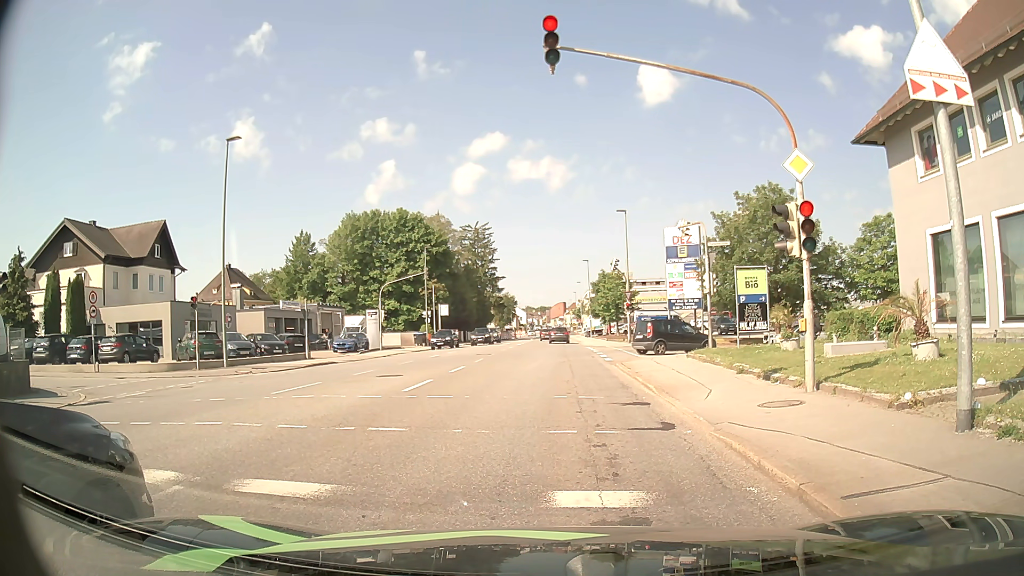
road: tertiary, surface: asphalt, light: Day
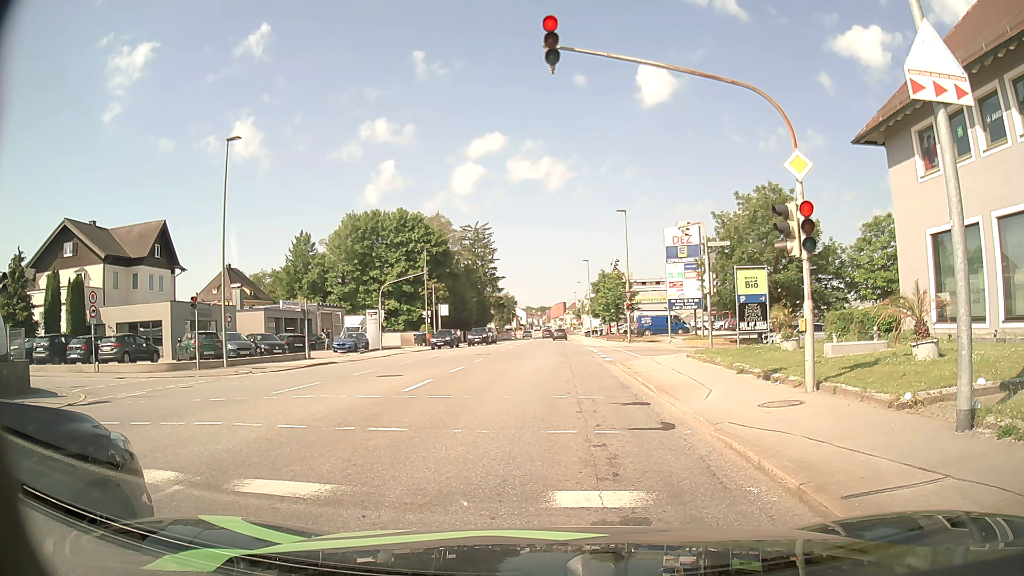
(0.0, 0.0) m; 0°
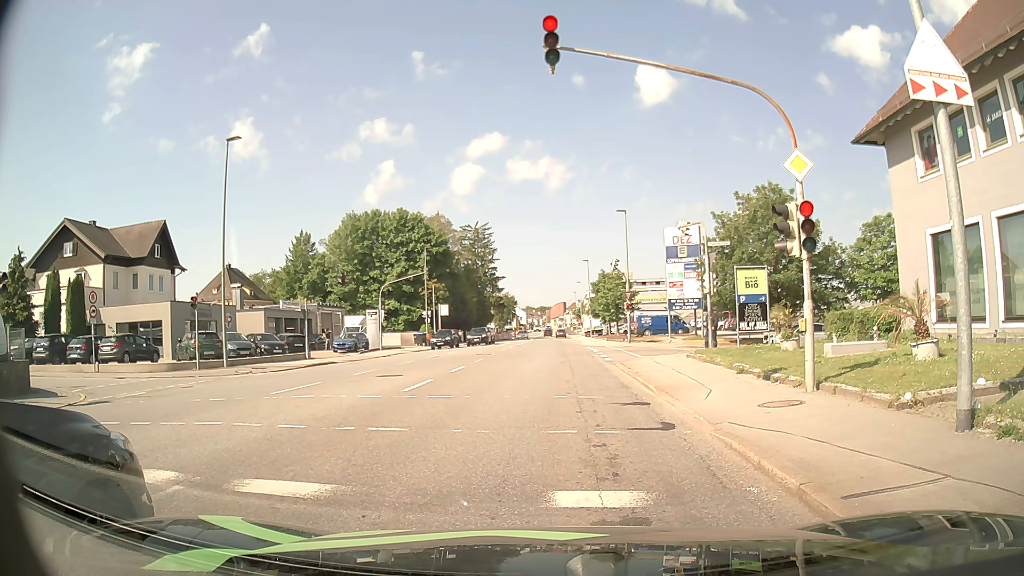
(0.0, 0.0) m; 0°
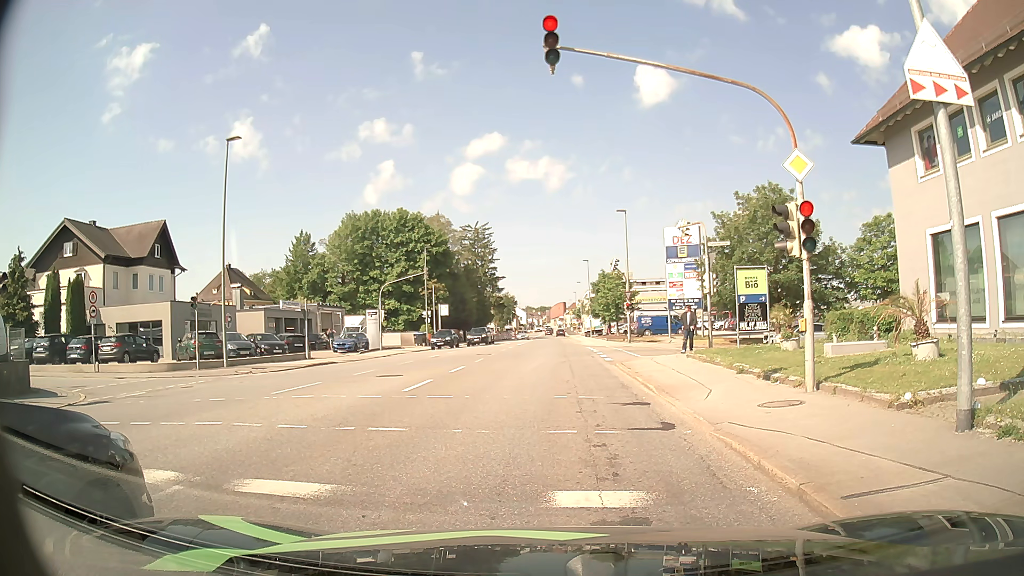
(0.0, 0.0) m; 0°
(0, +10) (0, +20) (+1, +30) (+1, +40) (+1, +50) (+1, +60) (+1, +70) (+2, +80) (+2, +90) (+2, +100) m
